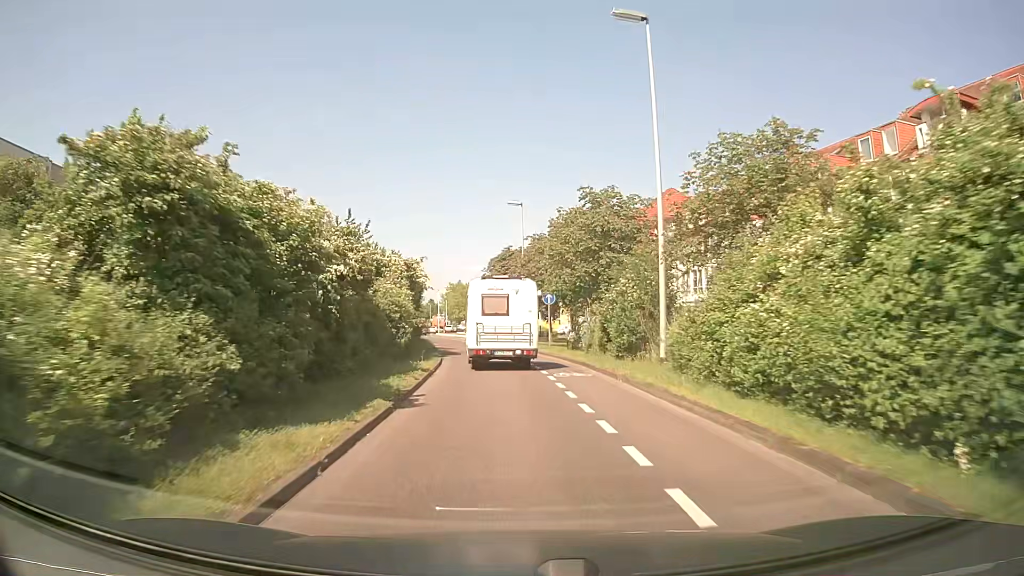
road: secondary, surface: asphalt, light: Day
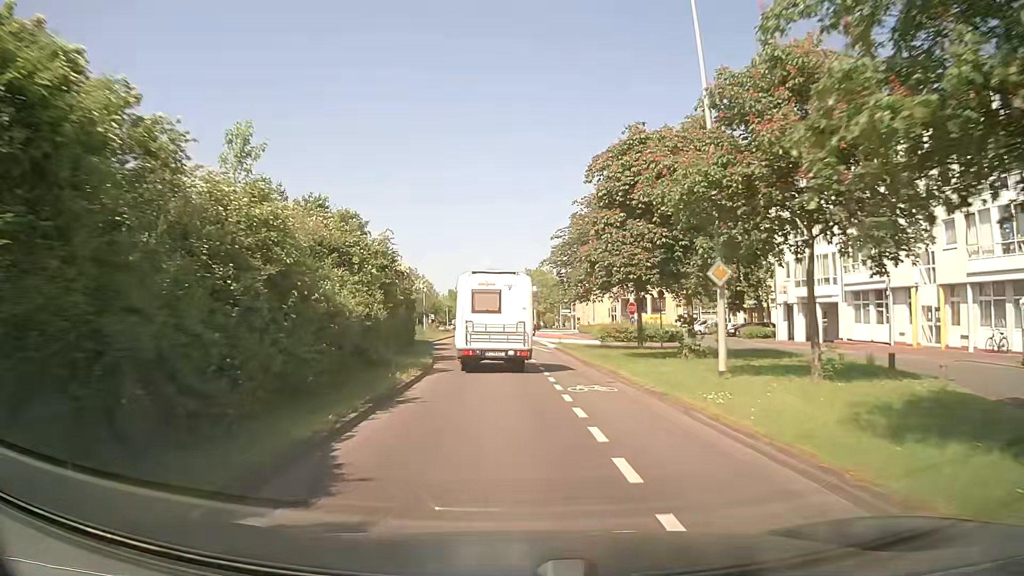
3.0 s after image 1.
(-2.1, +34.2) m; -7°
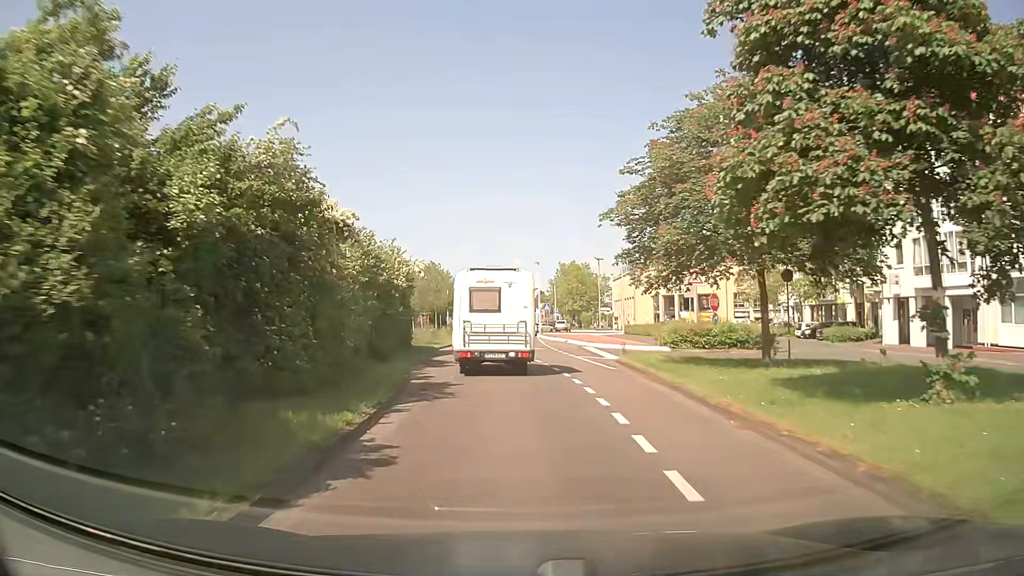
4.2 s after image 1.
(-0.3, +12.5) m; -3°
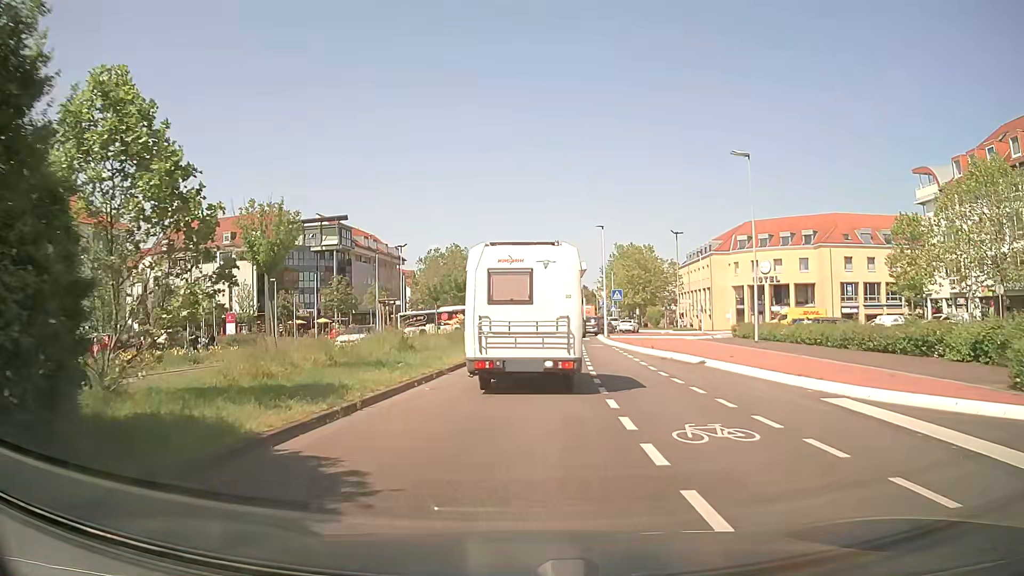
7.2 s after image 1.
(-0.9, +26.3) m; -4°
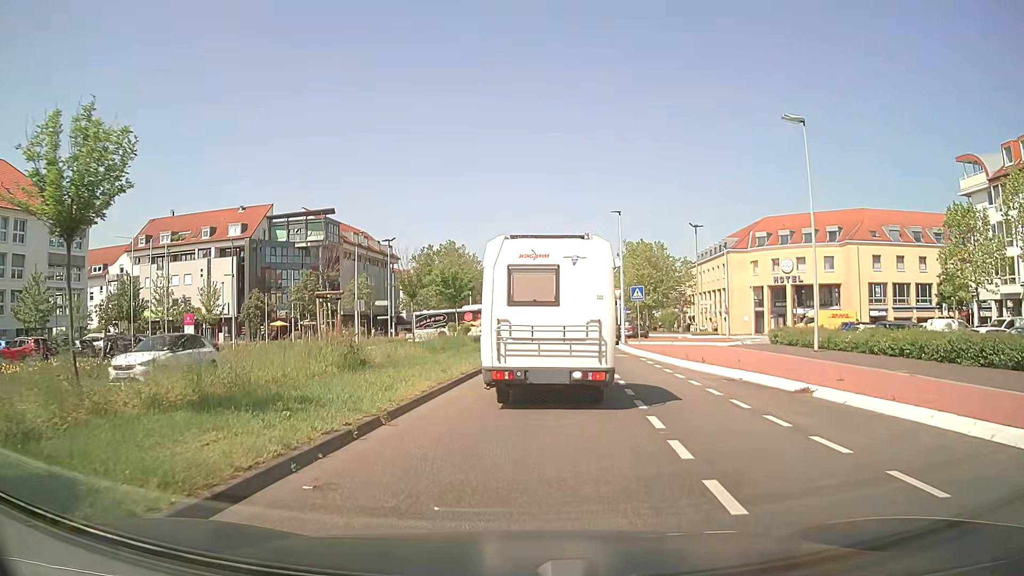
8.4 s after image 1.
(0.0, +7.3) m; +1°
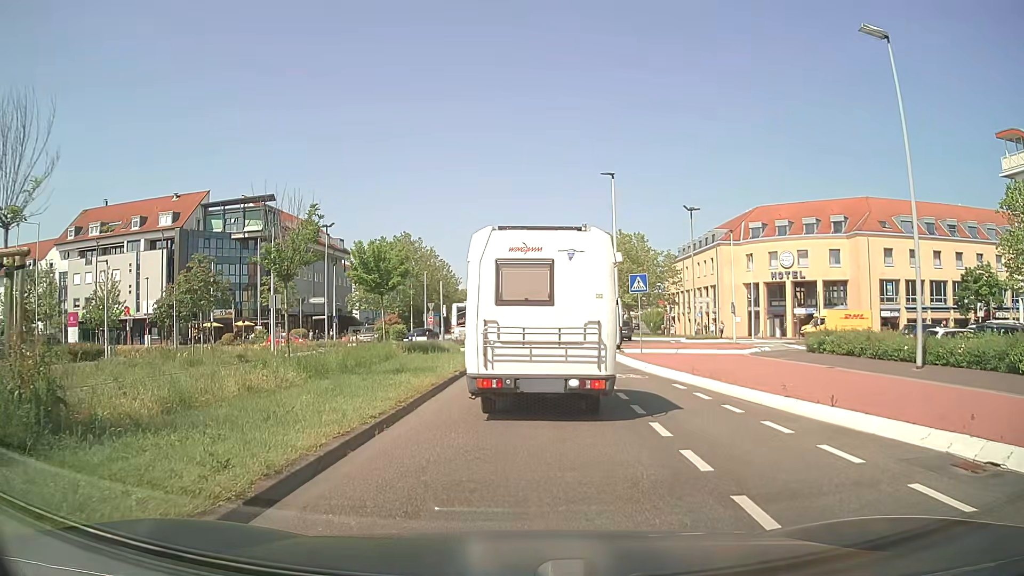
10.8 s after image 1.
(+0.1, +10.3) m; +2°
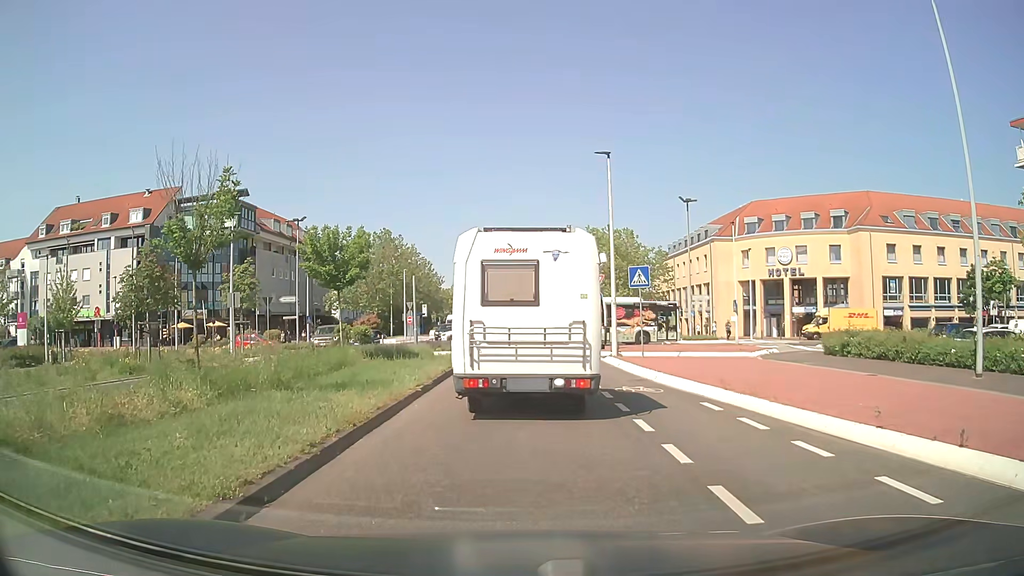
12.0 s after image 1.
(+0.1, +3.7) m; +2°
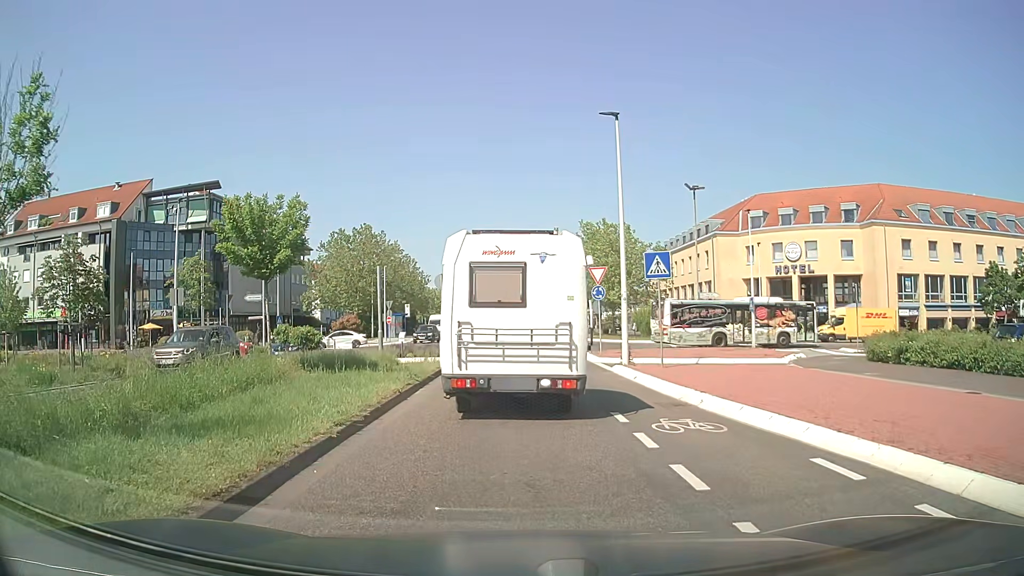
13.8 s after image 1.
(0.0, +5.1) m; 0°
(0, +10) (0, +20) (+1, +30) (+4, +39) (+7, +49) (+5, +59) (+4, +69) (+3, +79) (+4, +89) (+4, +99) m
